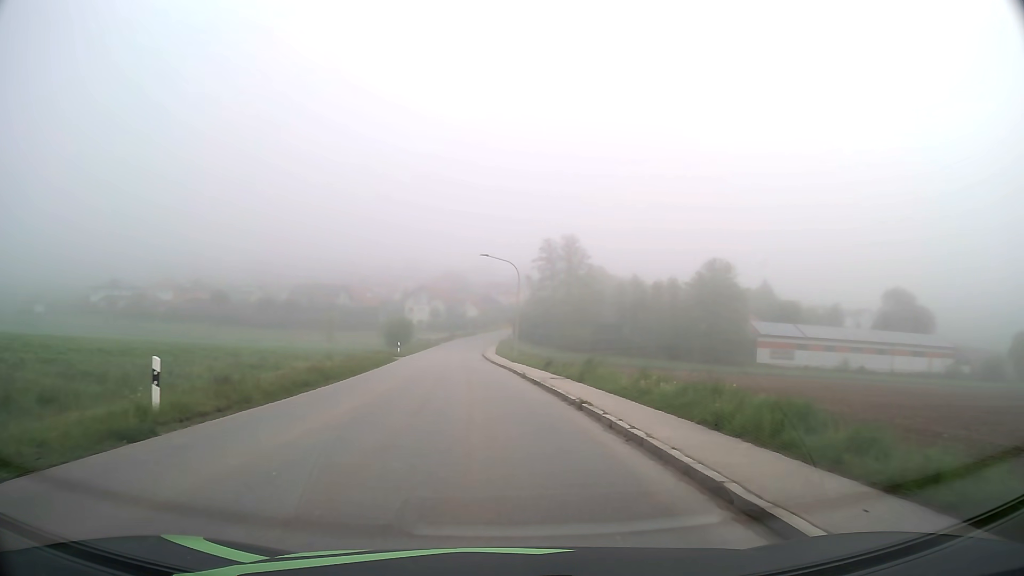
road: tertiary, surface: asphalt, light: Day
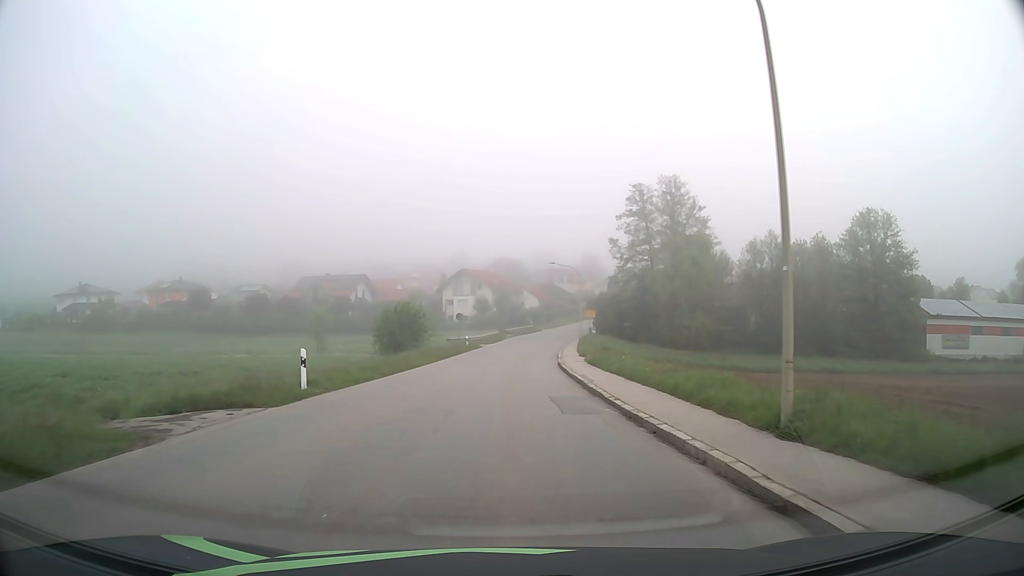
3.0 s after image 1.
(-2.1, +38.7) m; -5°
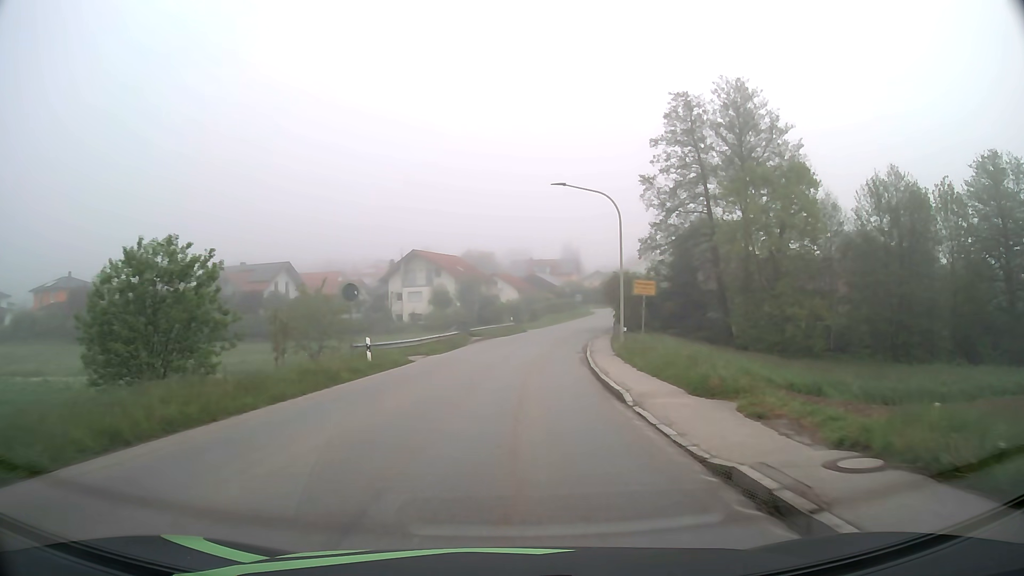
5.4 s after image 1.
(+0.4, +31.0) m; +2°
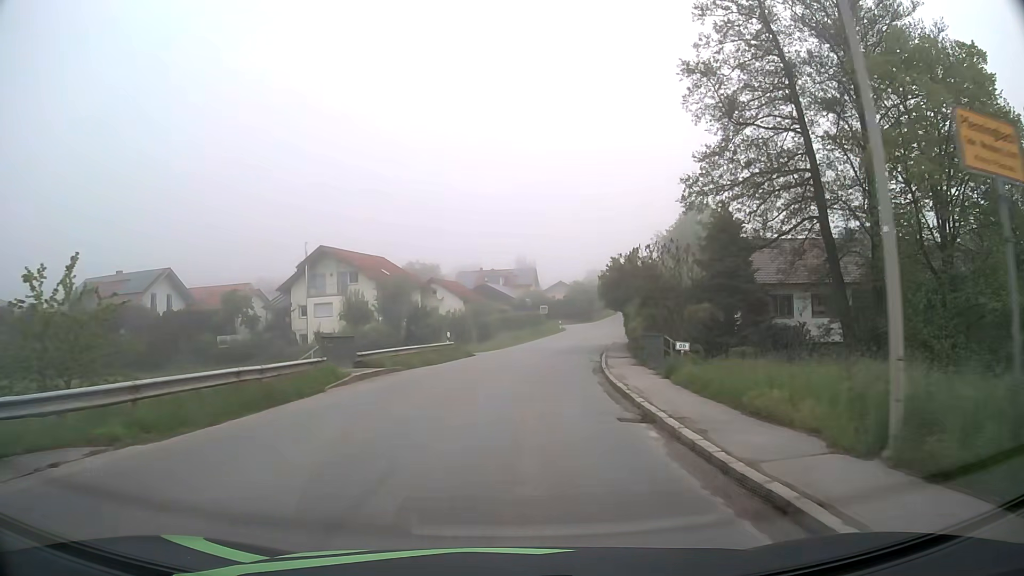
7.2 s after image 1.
(+0.8, +23.1) m; +4°
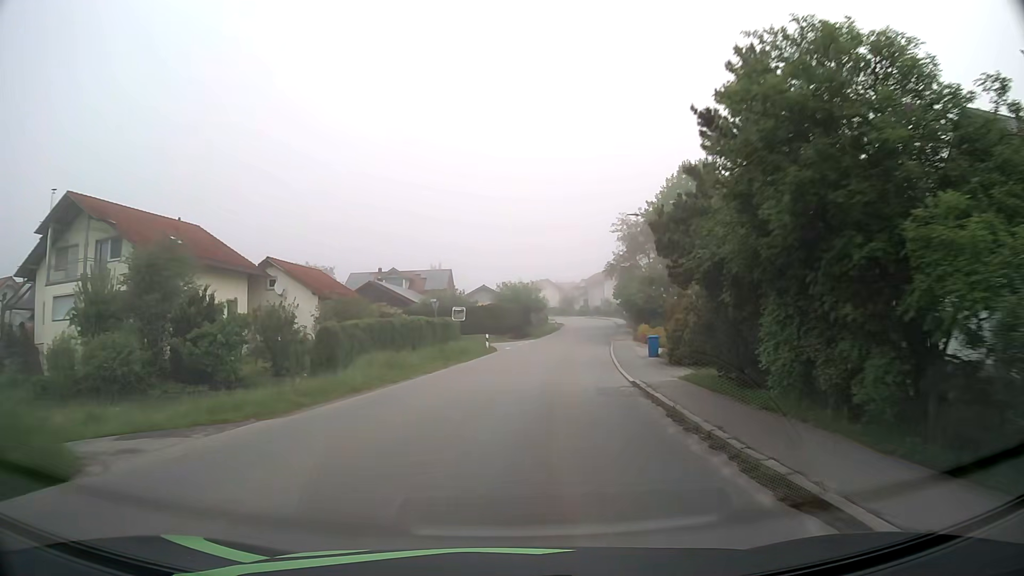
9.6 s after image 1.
(+1.7, +30.5) m; +6°
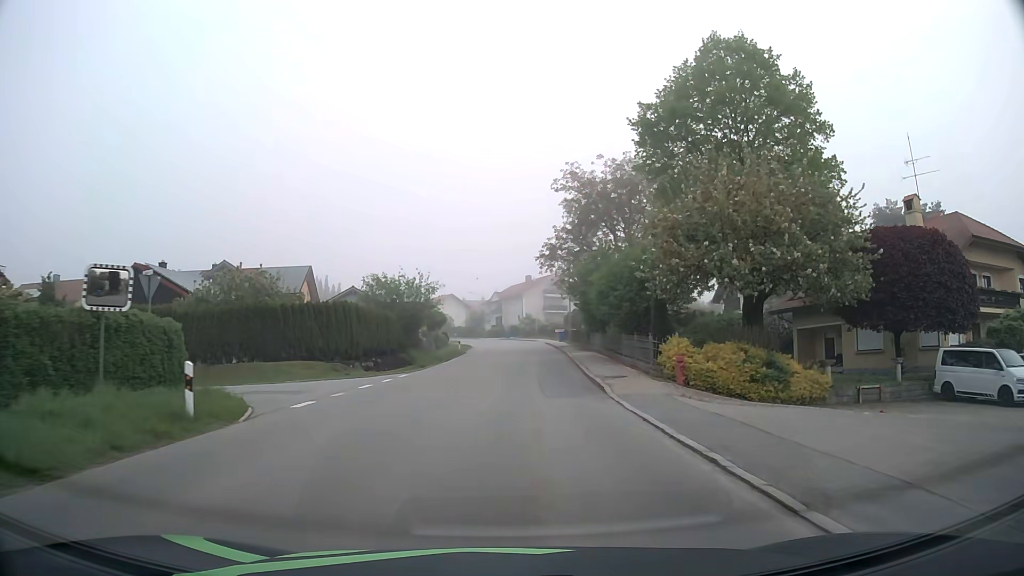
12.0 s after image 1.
(+2.5, +30.1) m; +8°
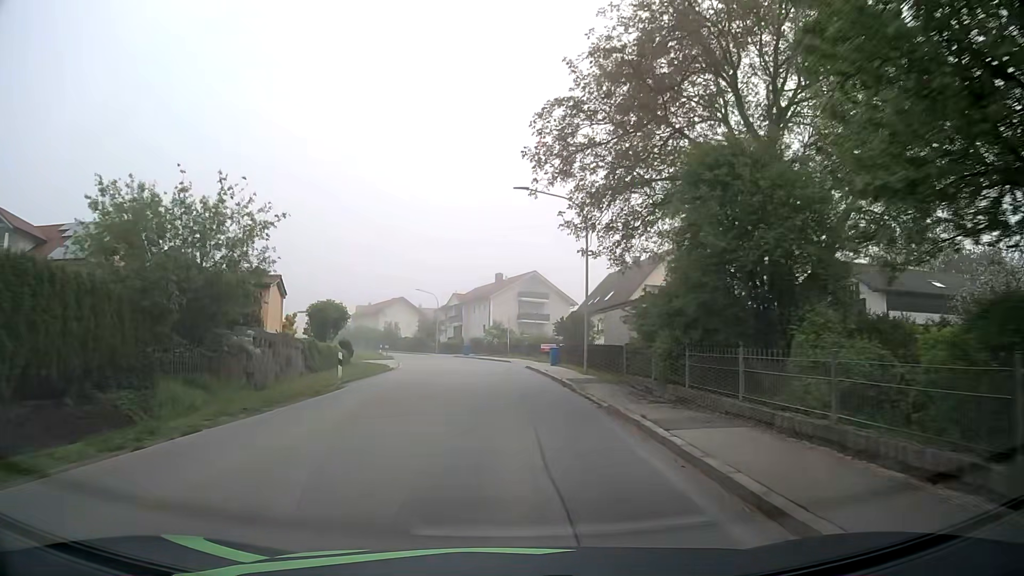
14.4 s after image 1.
(+0.9, +29.9) m; +3°
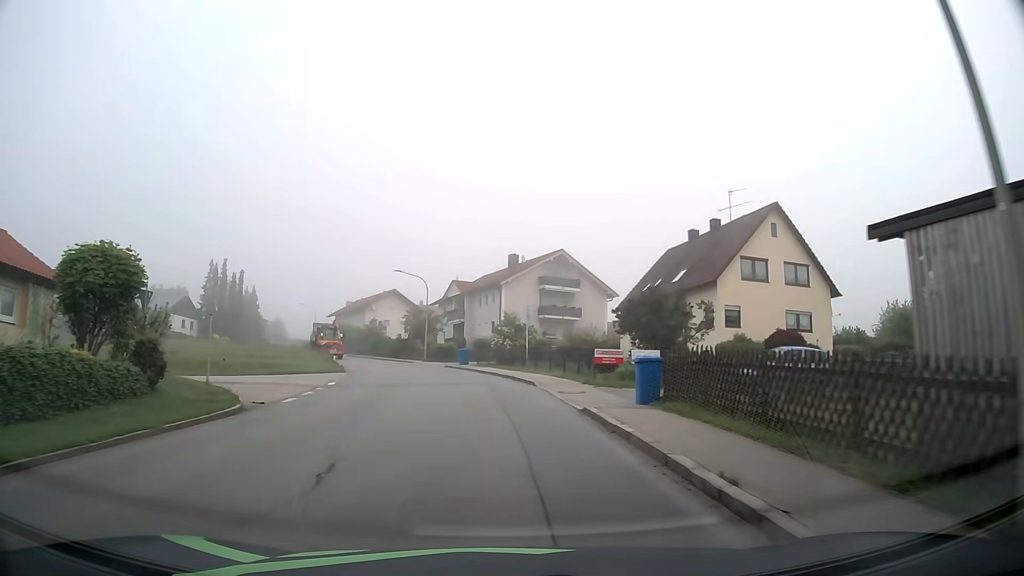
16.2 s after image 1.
(-0.3, +22.6) m; -1°
(0, +10) (-1, +20) (-2, +30) (-4, +40) (-7, +49) (-11, +58) (-16, +67) (-20, +76) (-25, +85) (-29, +94) m
